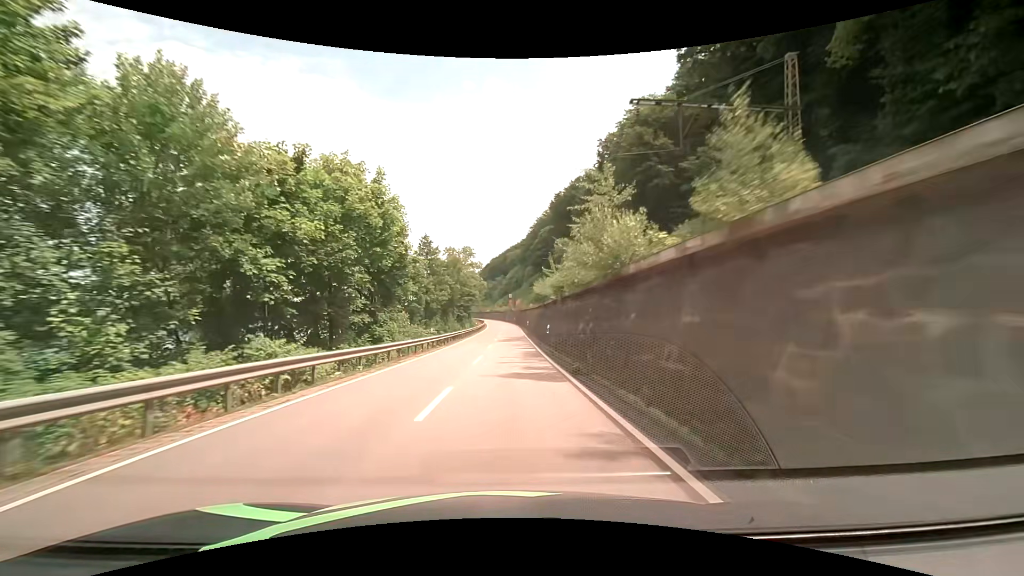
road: primary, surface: asphalt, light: Day
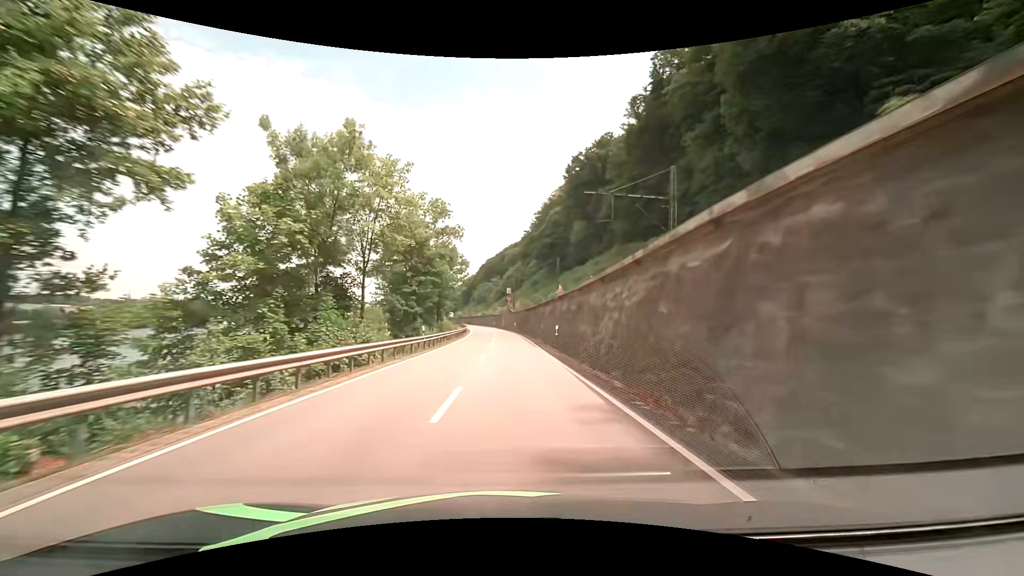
(+0.1, +47.6) m; +1°
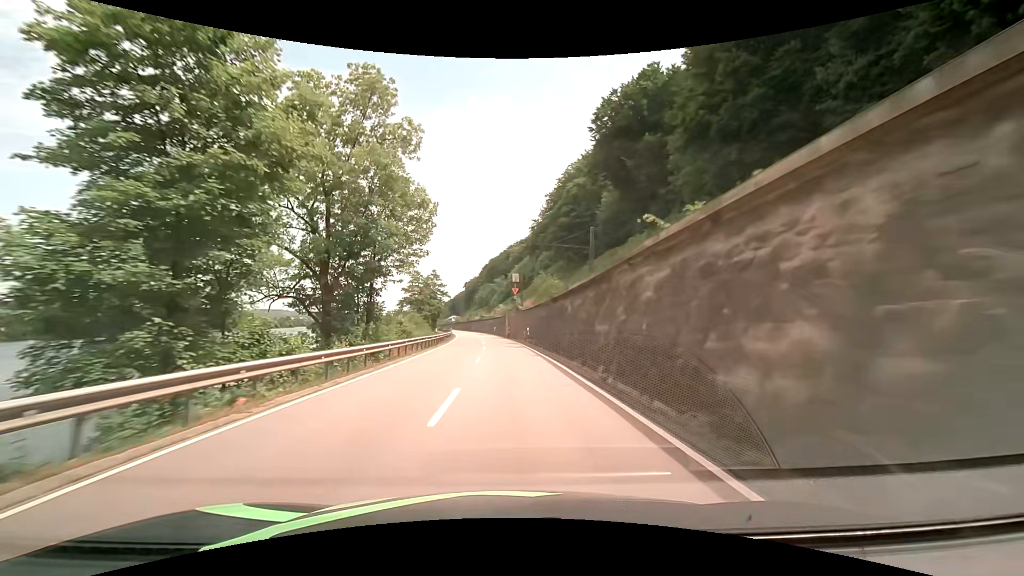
(-0.1, +36.2) m; -1°
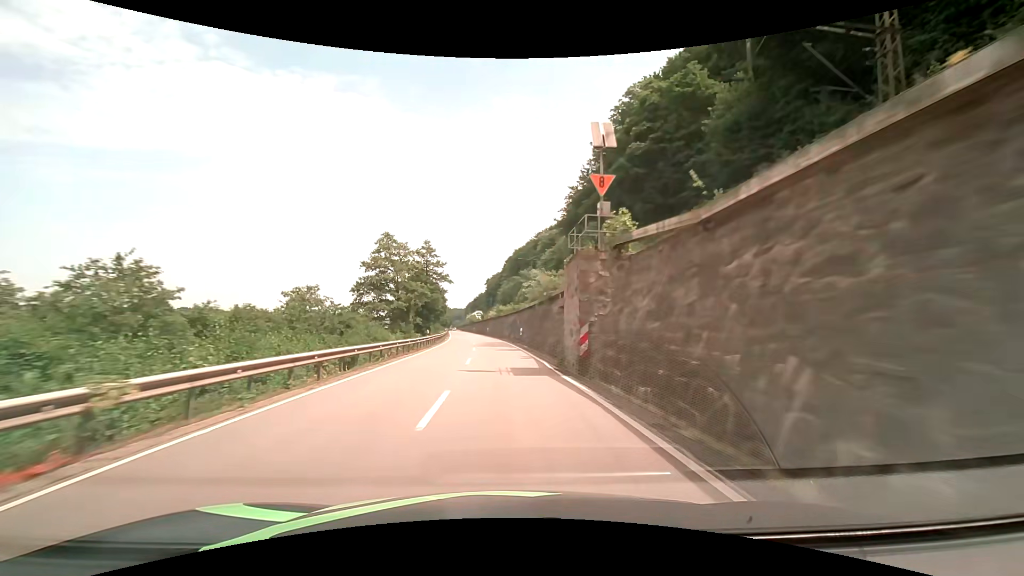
(-1.2, +48.0) m; -3°
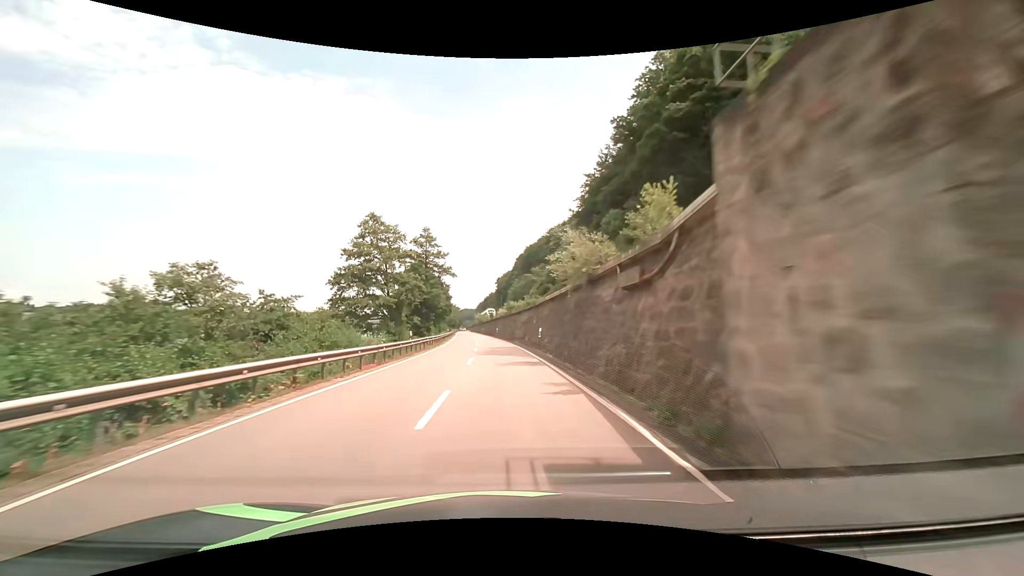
(-0.1, +12.0) m; -1°
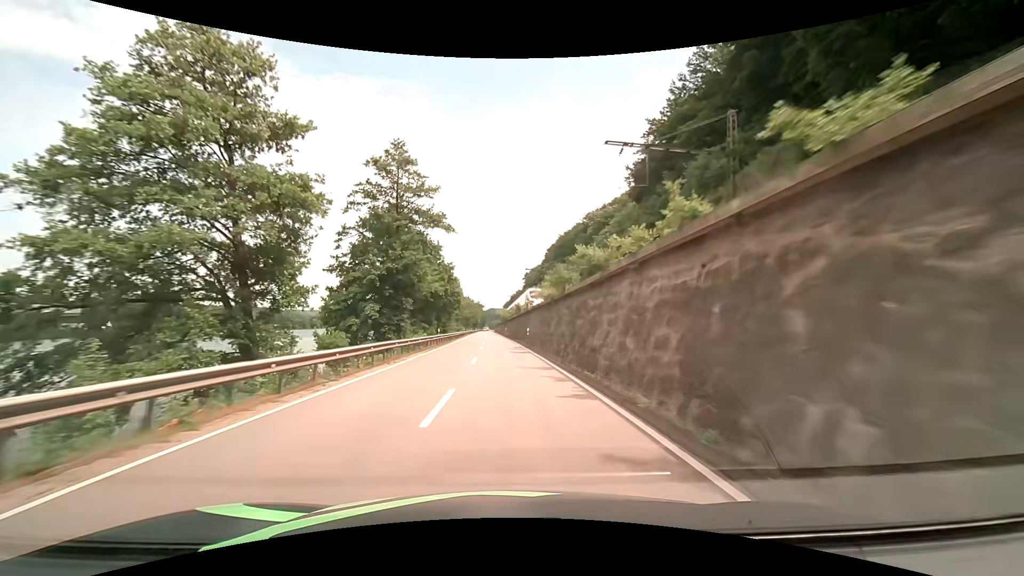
(-1.2, +35.8) m; -4°
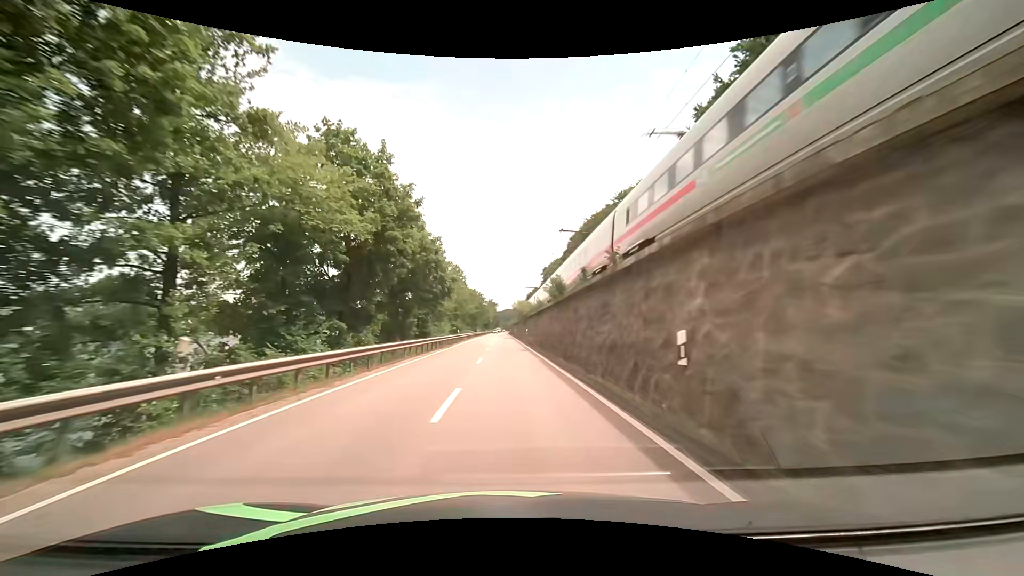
(-0.6, +35.6) m; -2°
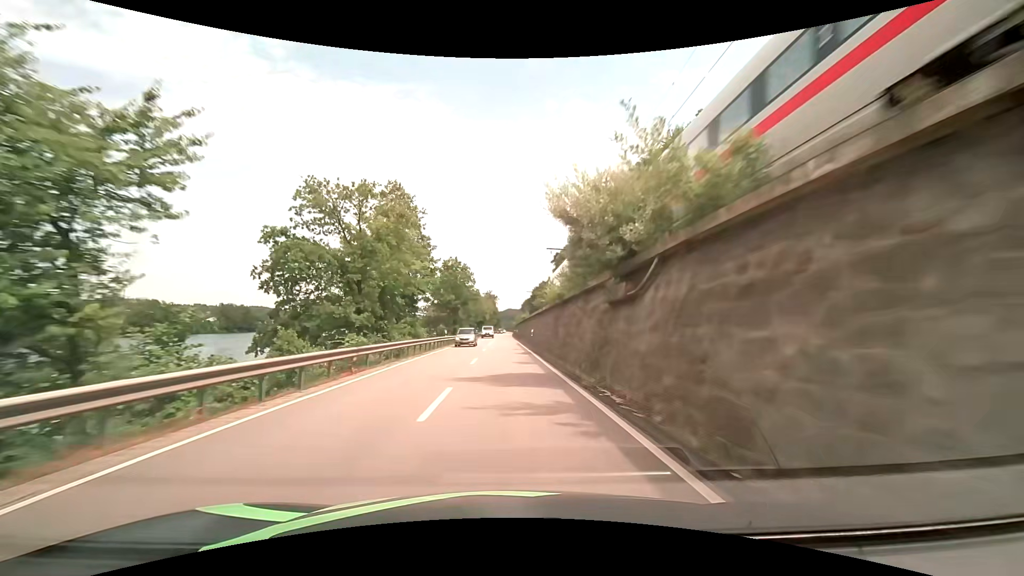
(-0.3, +59.5) m; 0°
(0, +10) (0, +20) (0, +30) (0, +40) (0, +50) (0, +60) (0, +70) (0, +80) (0, +90) (0, +100) m
